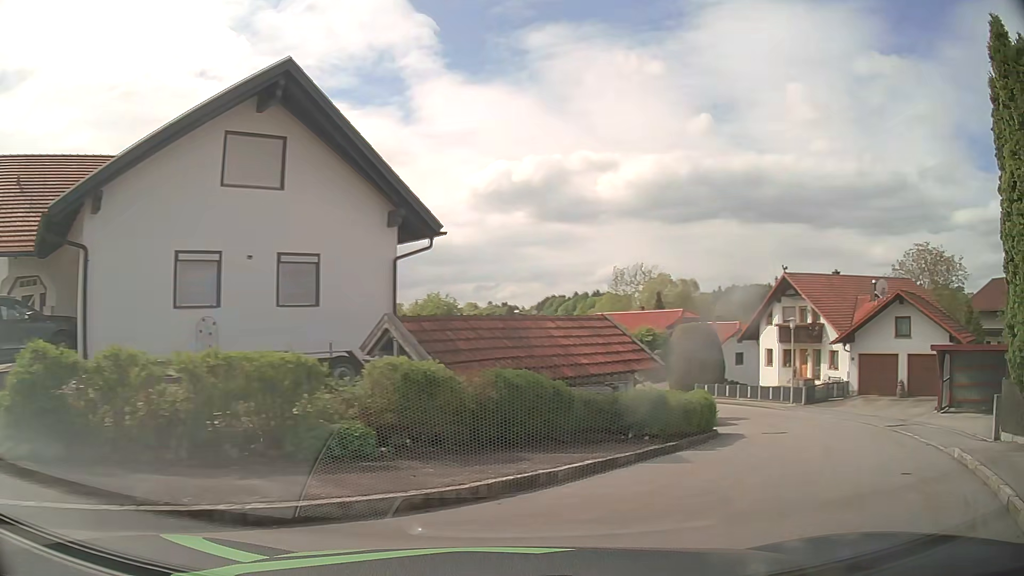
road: residential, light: Day
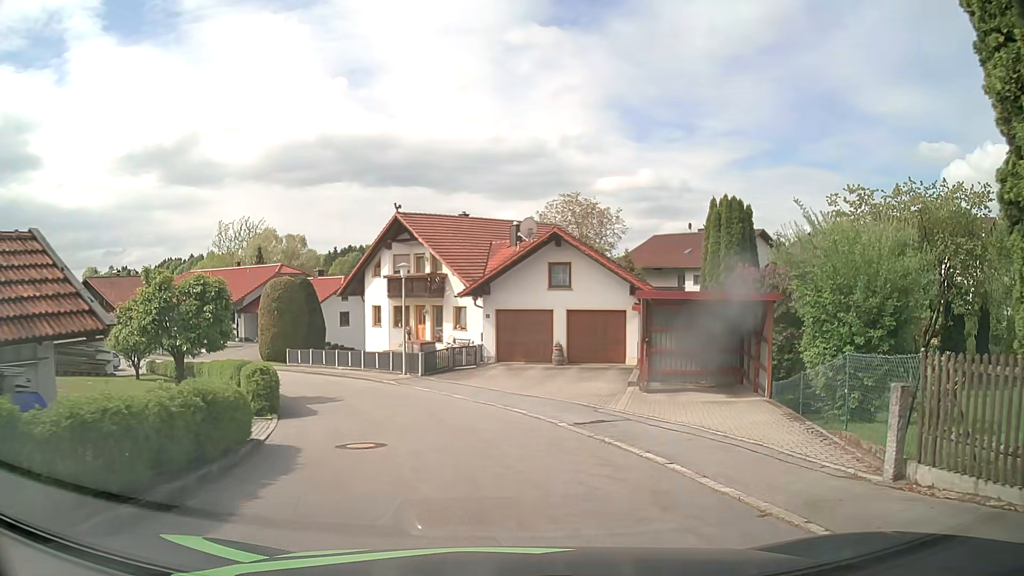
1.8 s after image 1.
(+2.8, +8.2) m; +32°
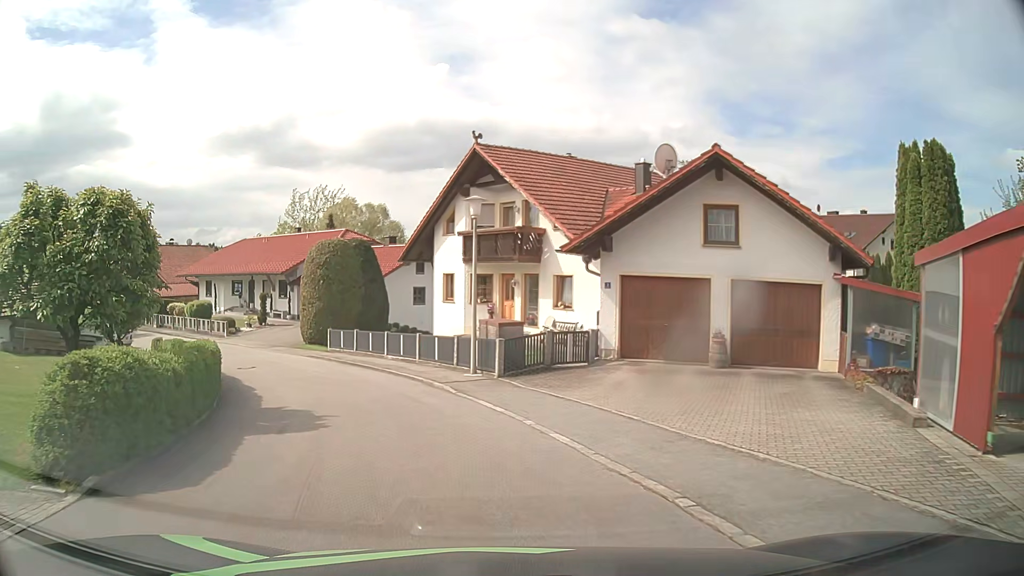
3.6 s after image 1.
(-0.4, +10.6) m; -7°
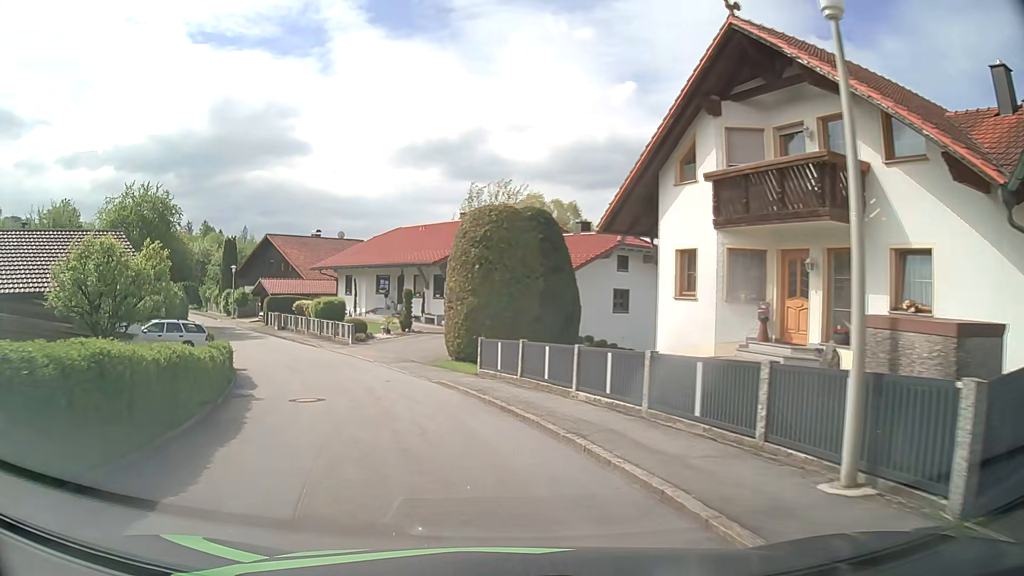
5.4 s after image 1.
(-1.7, +12.2) m; -16°
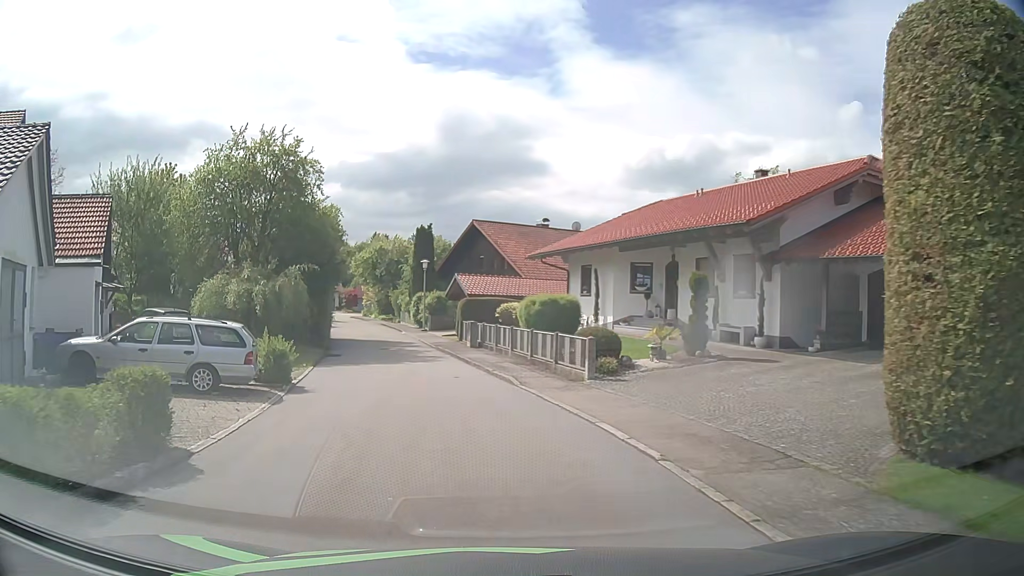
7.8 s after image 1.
(-3.2, +16.9) m; -21°
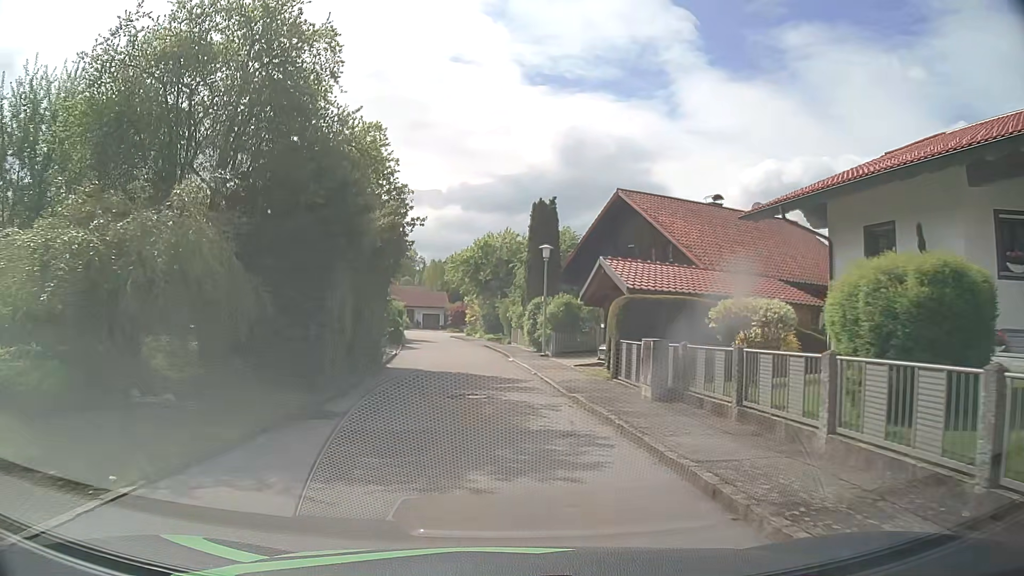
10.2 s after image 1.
(-1.6, +16.6) m; -10°
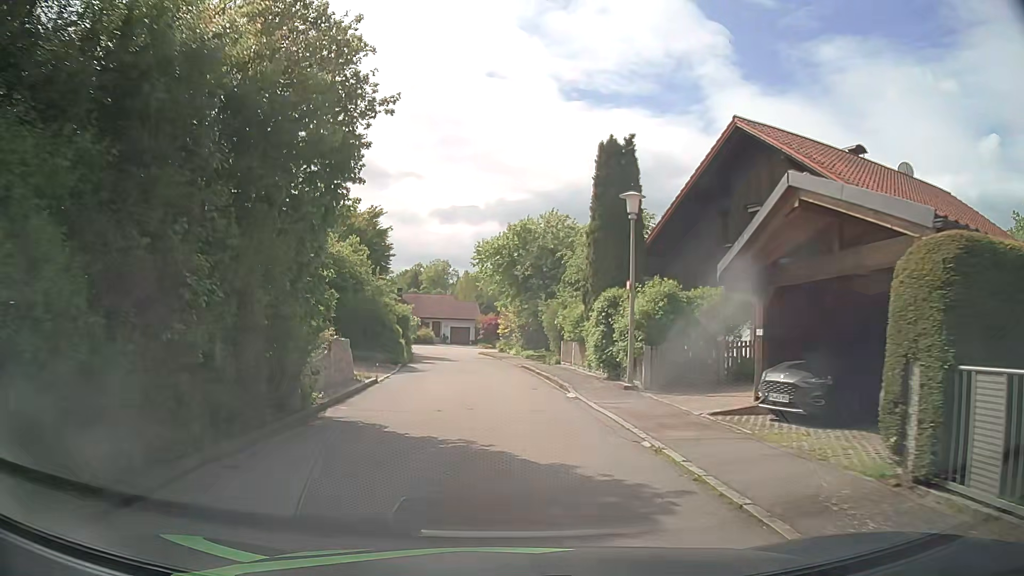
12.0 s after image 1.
(-0.4, +12.8) m; -3°
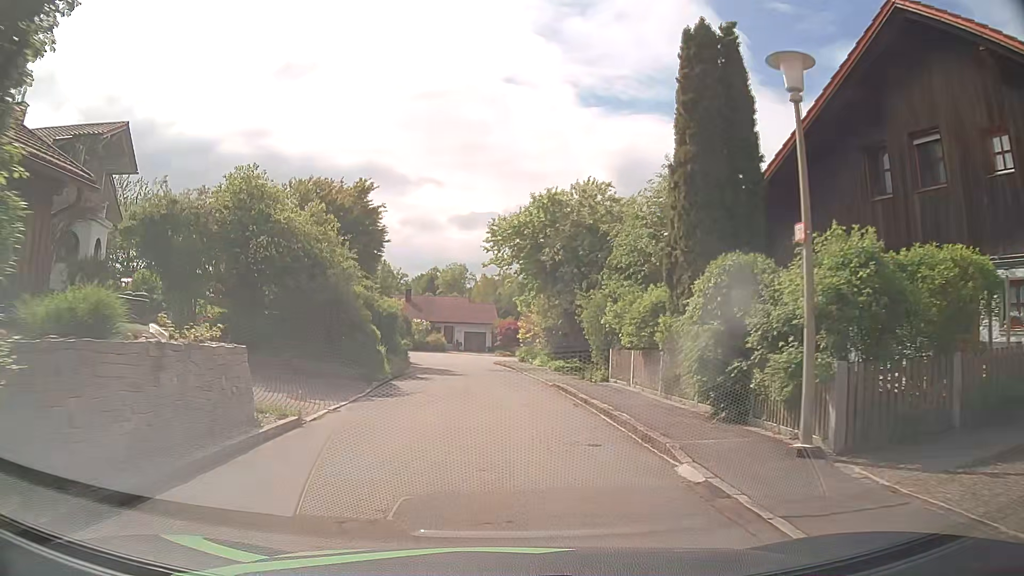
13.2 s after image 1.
(-0.2, +8.9) m; -3°
